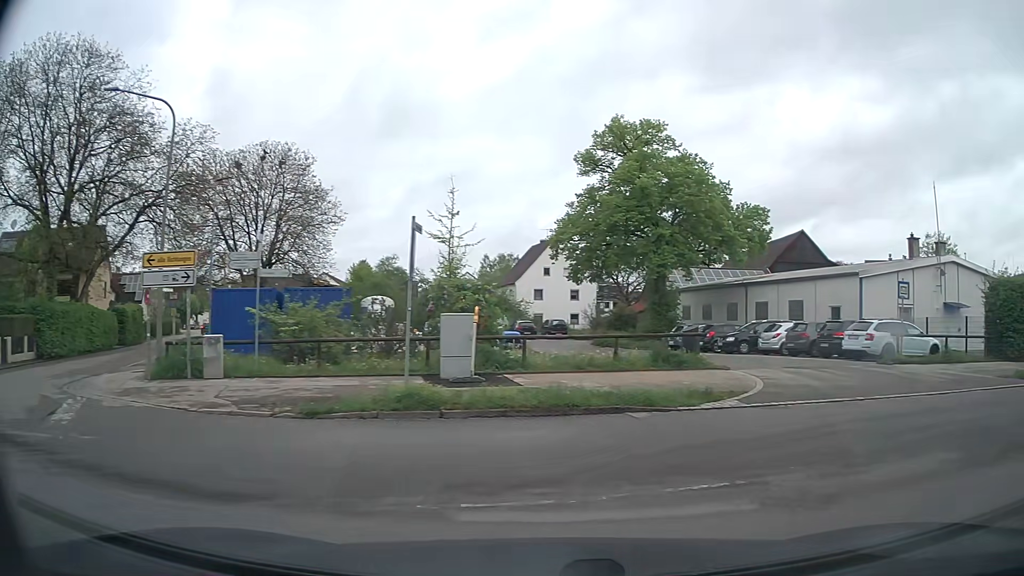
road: residential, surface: asphalt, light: Day
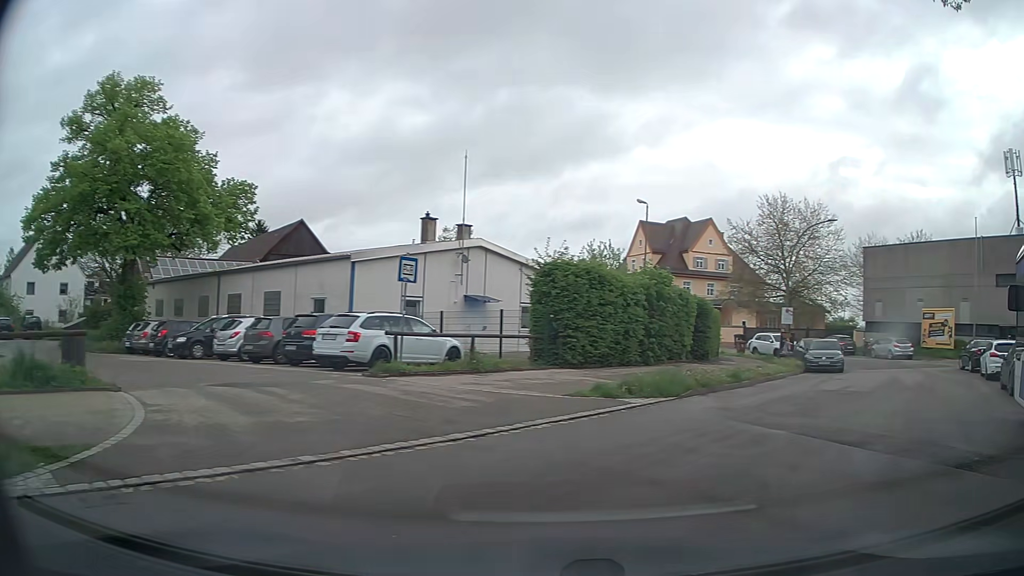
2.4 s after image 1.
(+2.7, +6.8) m; +43°
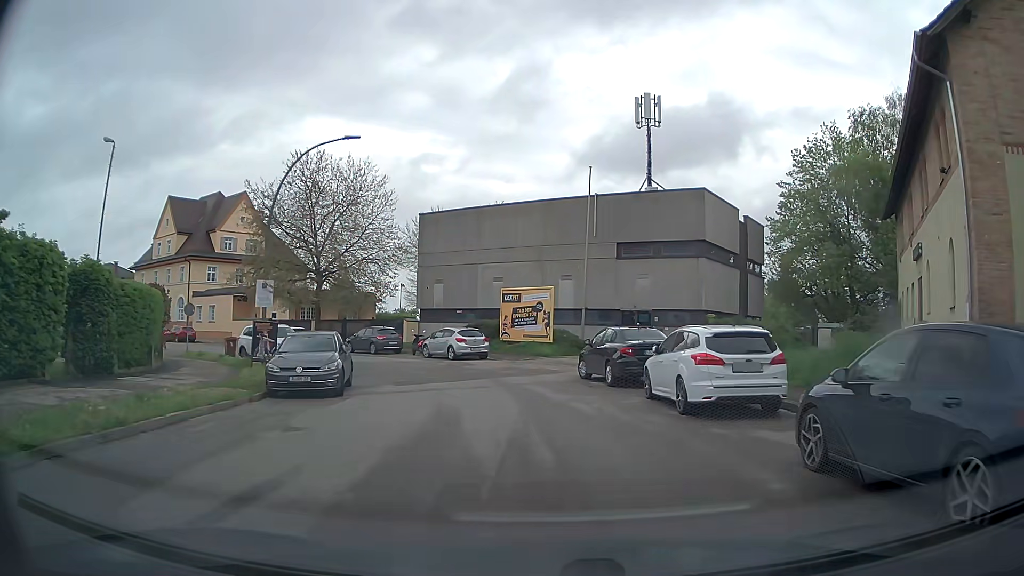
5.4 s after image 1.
(+6.8, +13.3) m; +37°
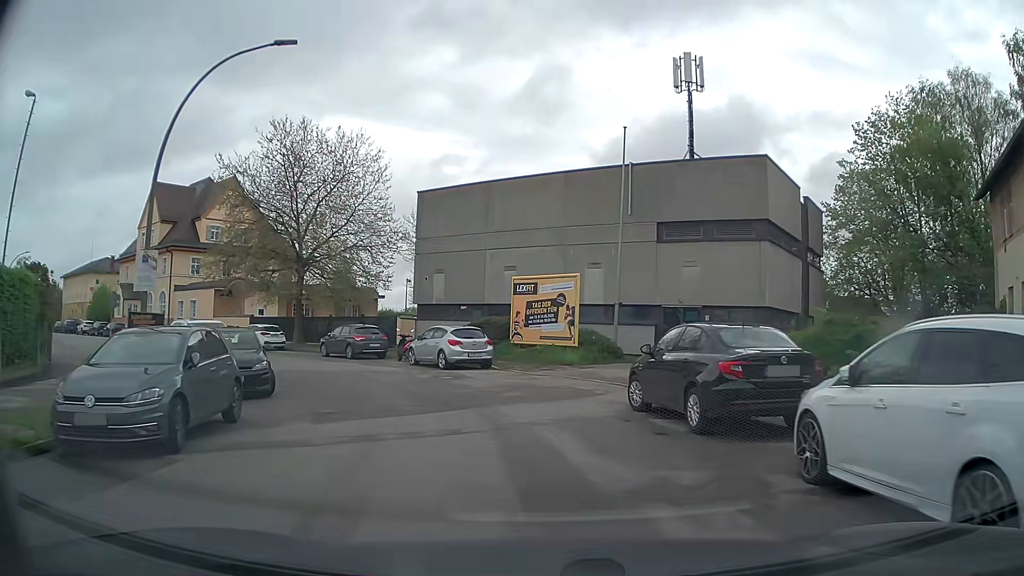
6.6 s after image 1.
(-0.1, +8.0) m; -2°
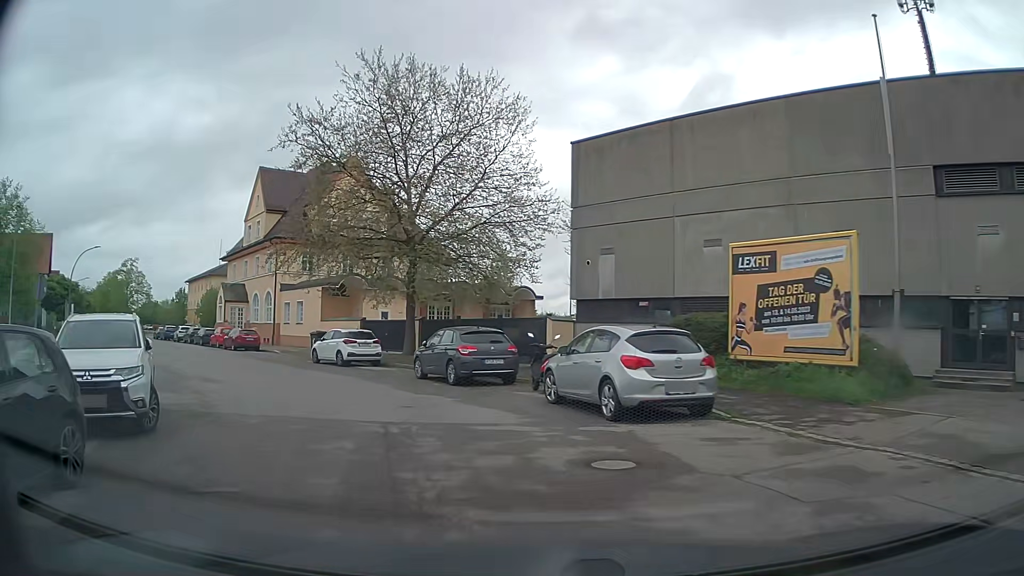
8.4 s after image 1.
(-1.2, +12.2) m; -14°
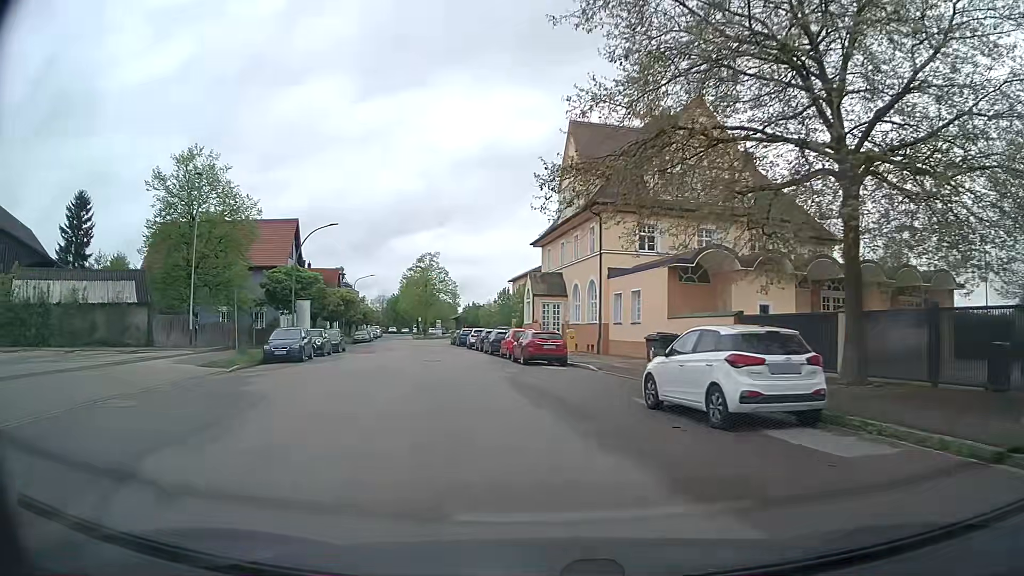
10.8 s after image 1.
(-4.5, +16.3) m; -30°
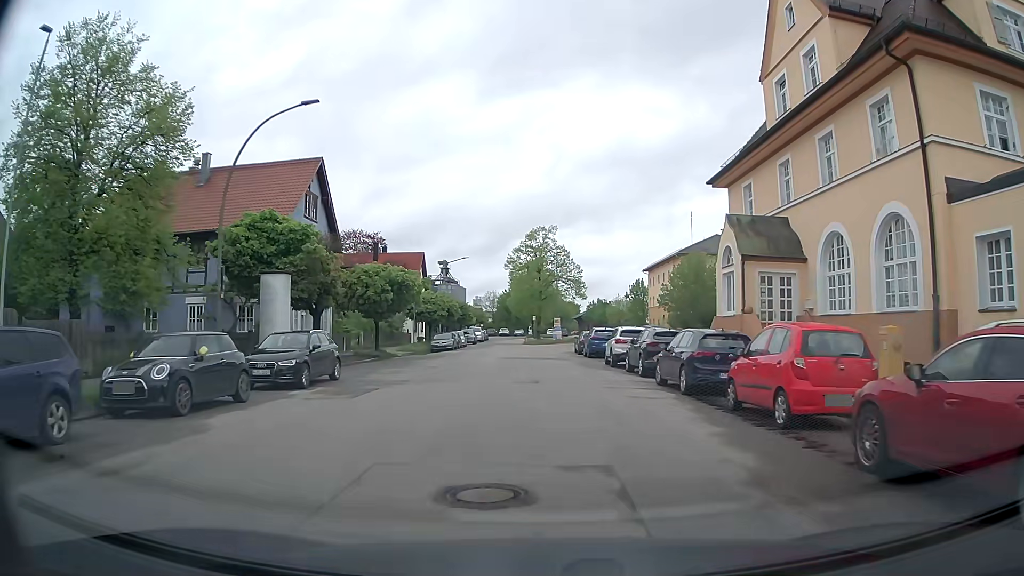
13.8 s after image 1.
(-3.1, +24.4) m; -10°
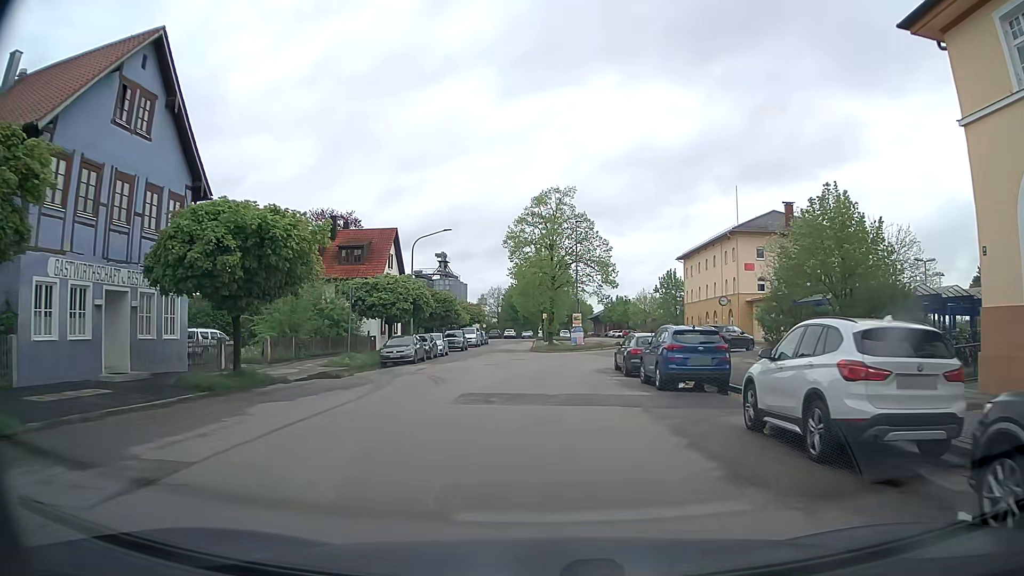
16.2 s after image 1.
(-0.3, +19.5) m; -1°
